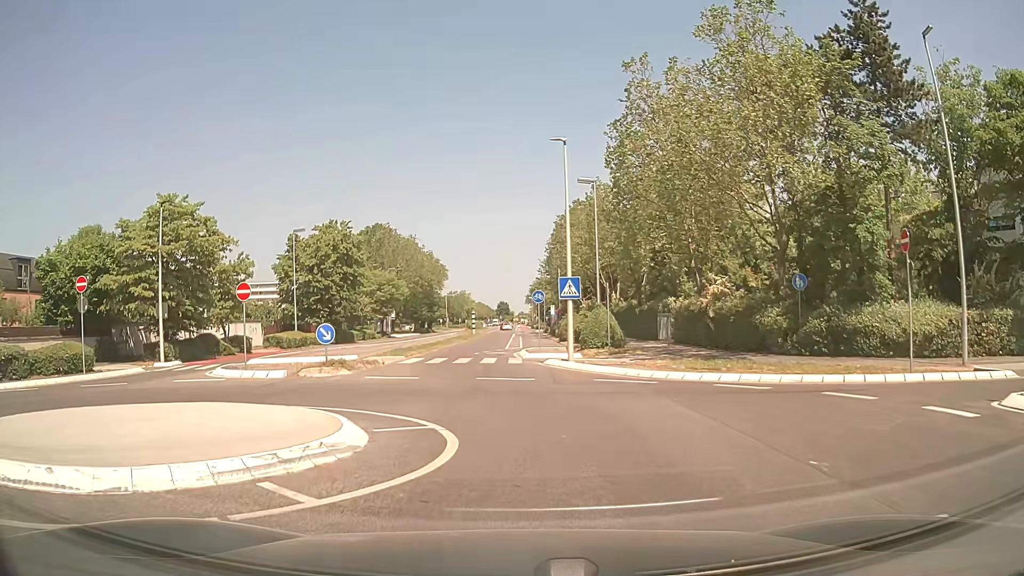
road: secondary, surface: asphalt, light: Day
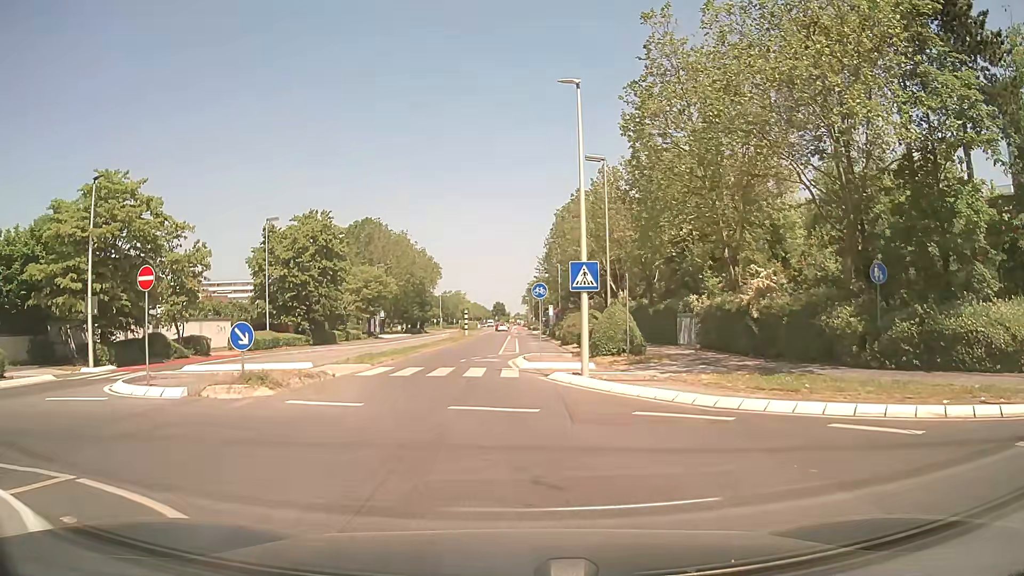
(0.0, +6.2) m; +1°
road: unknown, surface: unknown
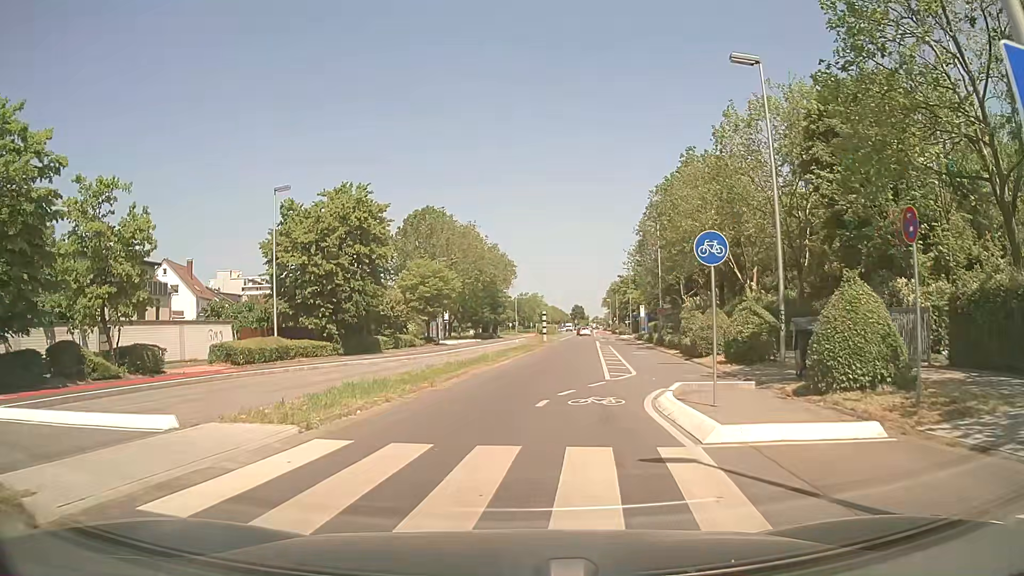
(-1.0, +14.6) m; -7°
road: secondary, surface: asphalt
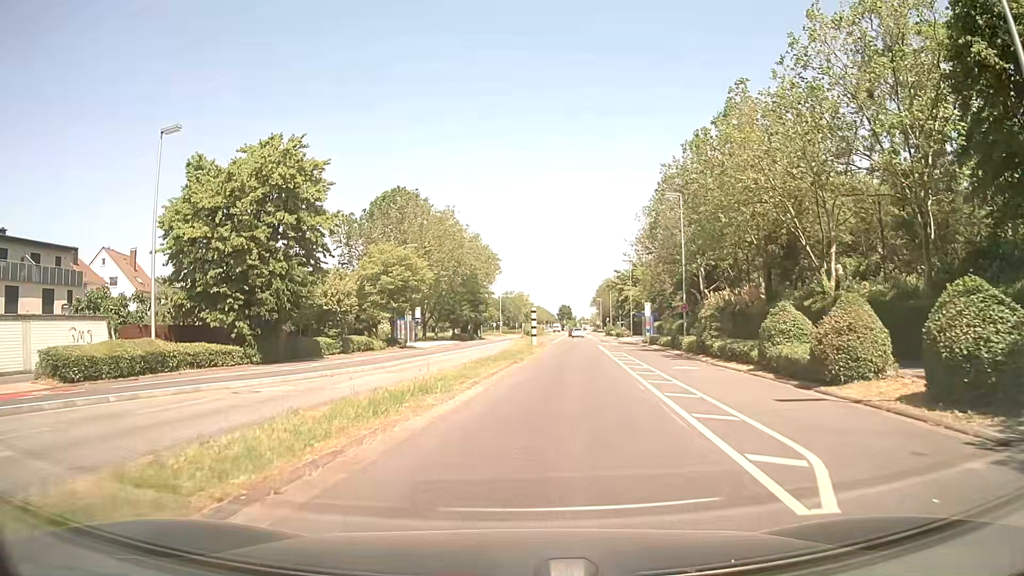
(+0.2, +13.3) m; +1°
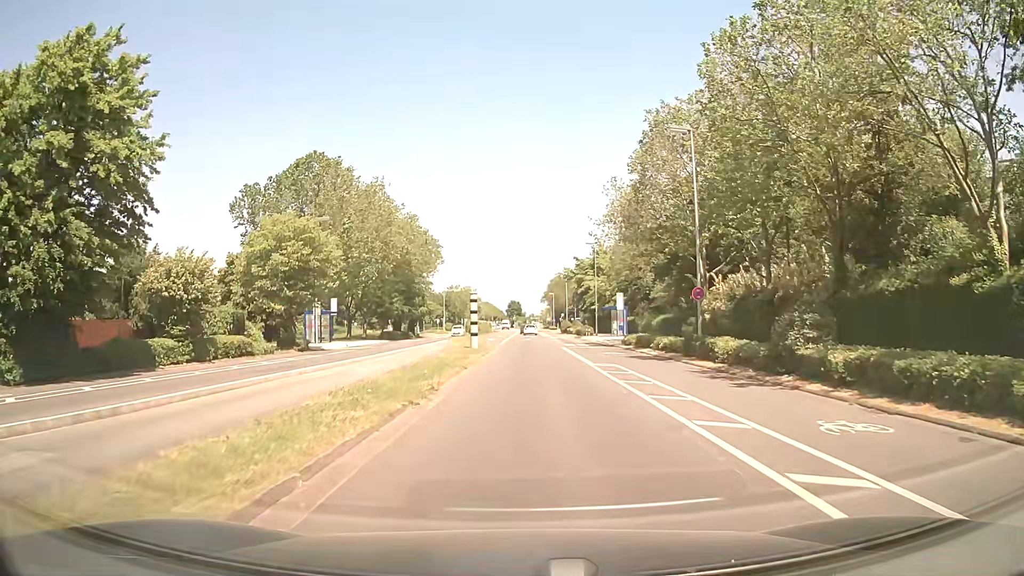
(+0.7, +15.5) m; +5°
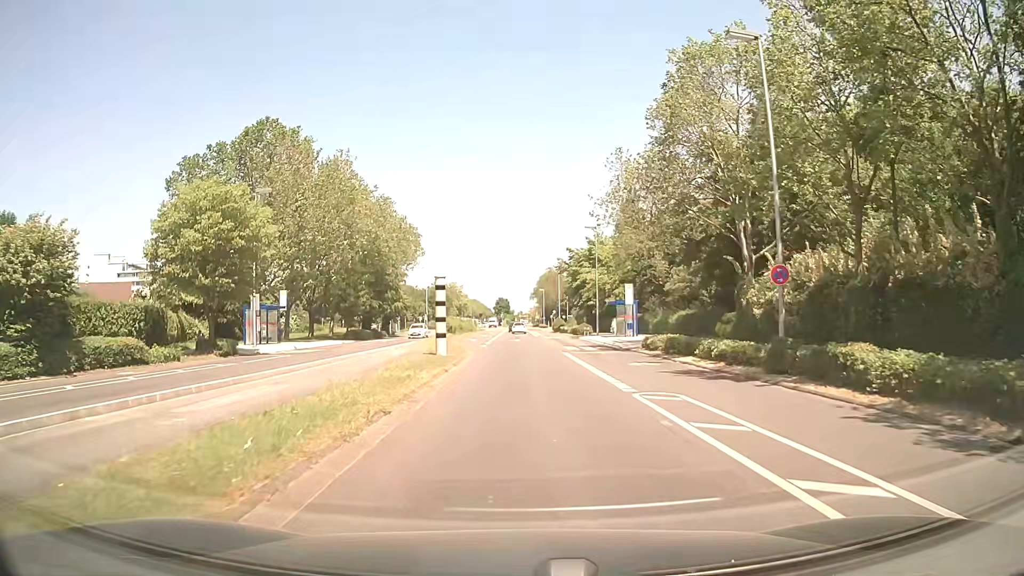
(+0.1, +11.0) m; +1°
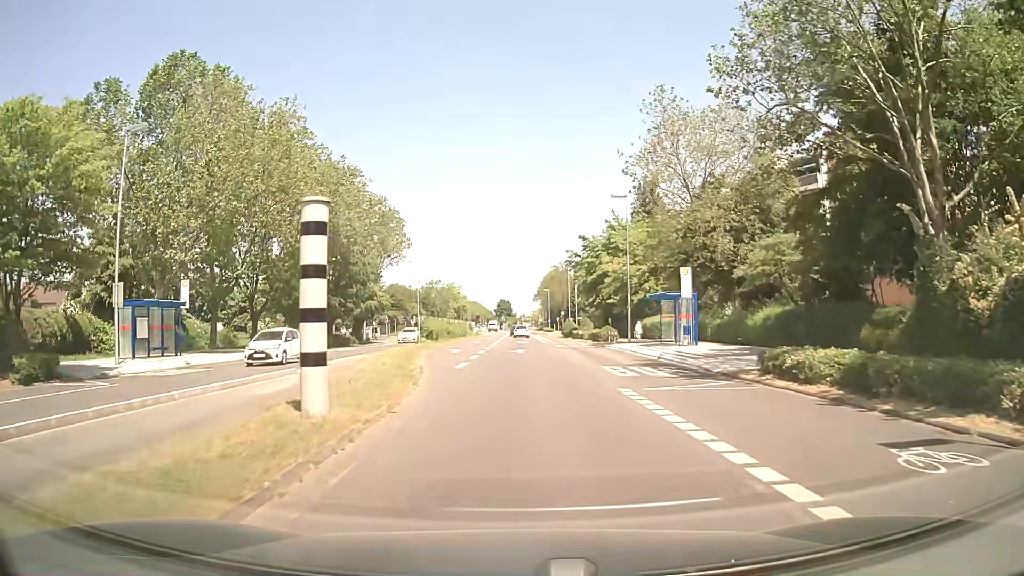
(0.0, +16.7) m; 0°
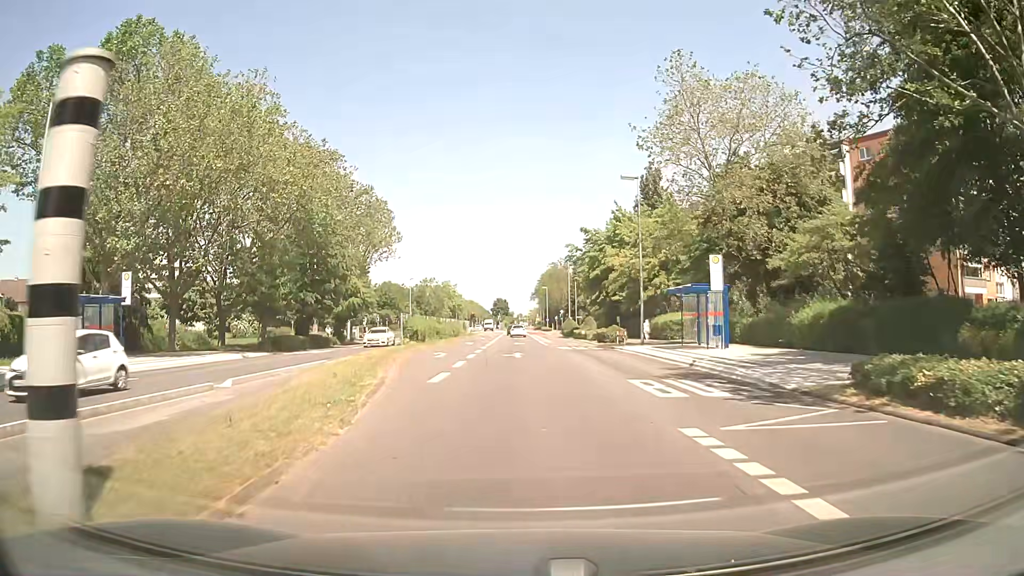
(0.0, +5.9) m; 0°
(0, +10) (0, +20) (0, +30) (0, +40) (0, +50) (0, +60) (-1, +70) (-1, +80) (-1, +90) (-1, +100) m
